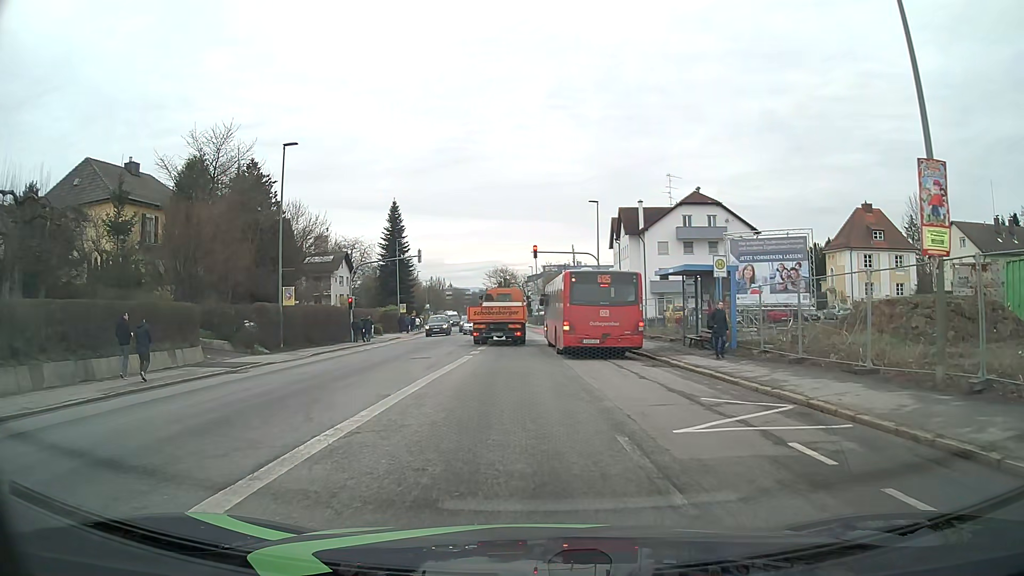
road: tertiary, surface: asphalt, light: Day
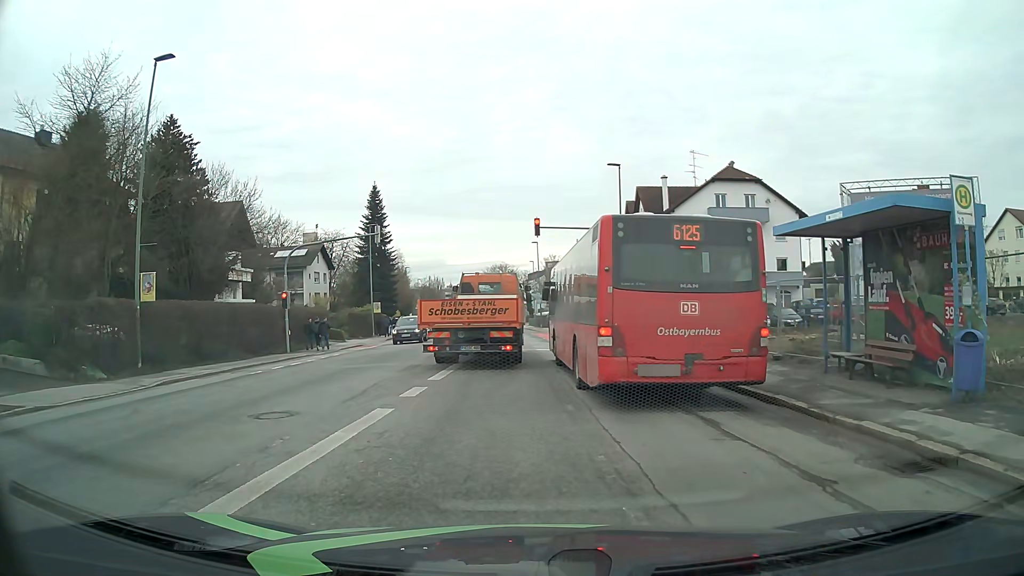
(-0.1, +12.6) m; -2°
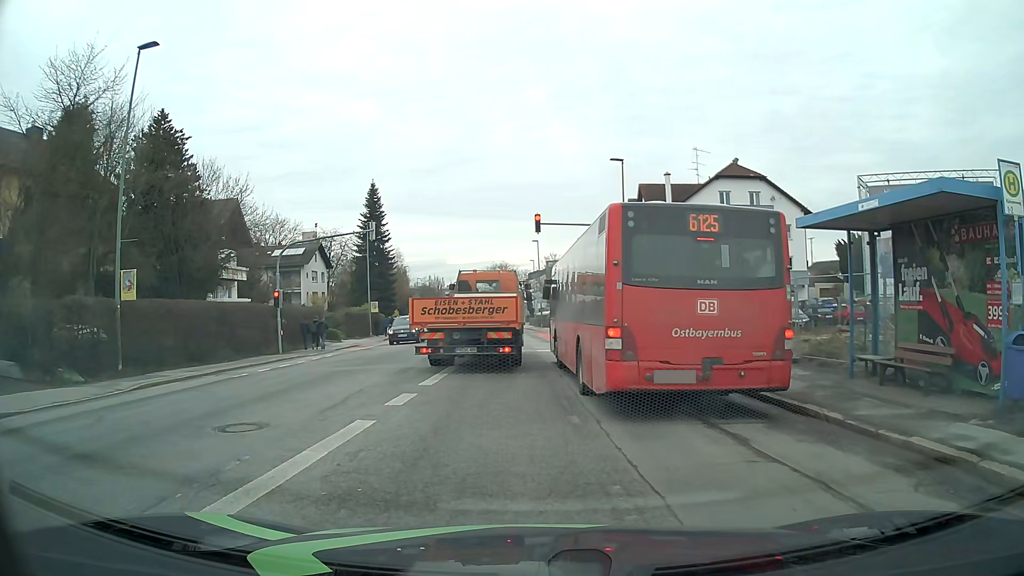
(0.0, +1.1) m; +1°
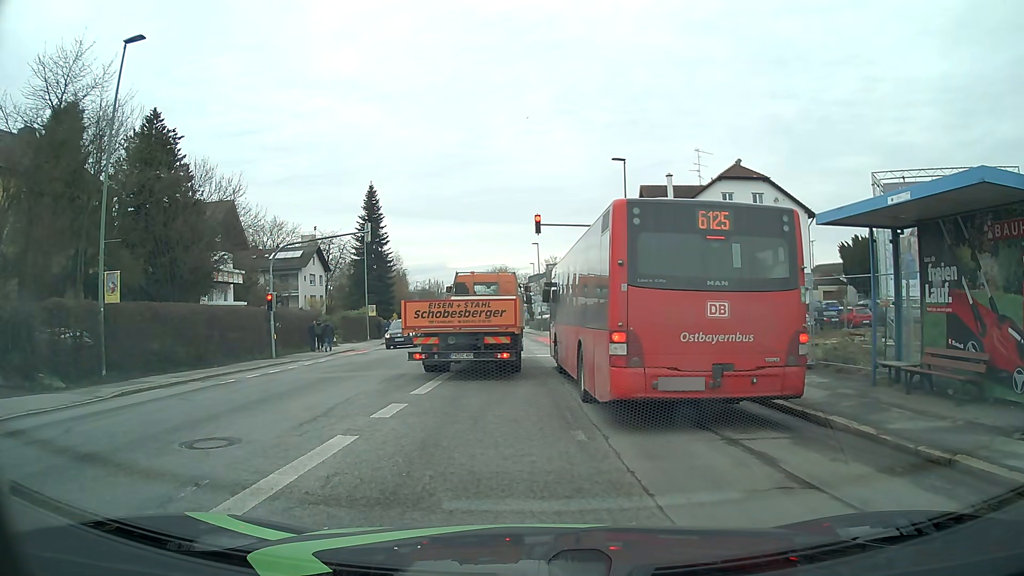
(0.0, +0.9) m; 0°
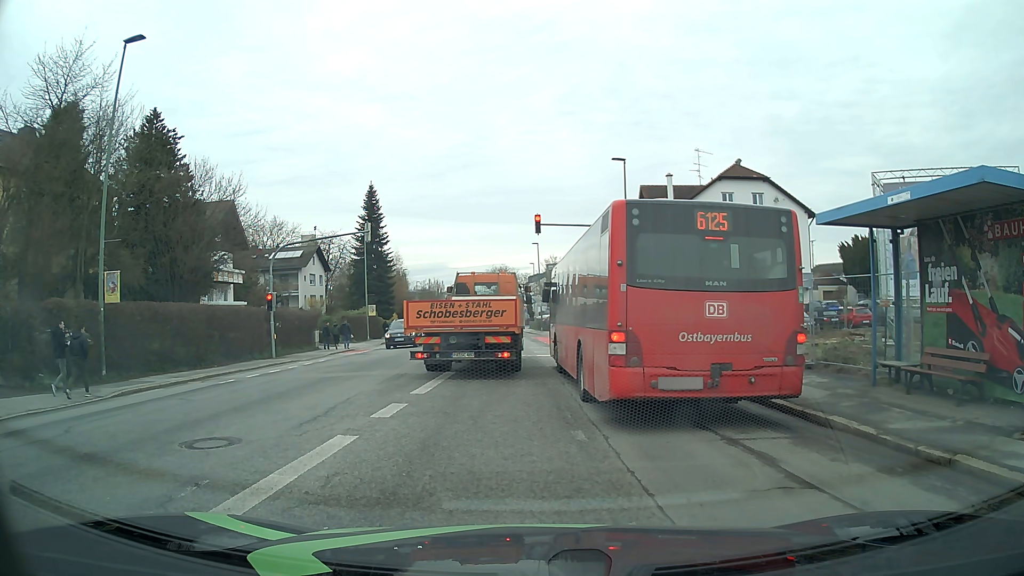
(0.0, +0.1) m; 0°
(0, +10) (0, +20) (0, +30) (-1, +40) (-1, +50) (-2, +60) (-3, +70) (-4, +80) (-5, +90) (-6, +100) m
